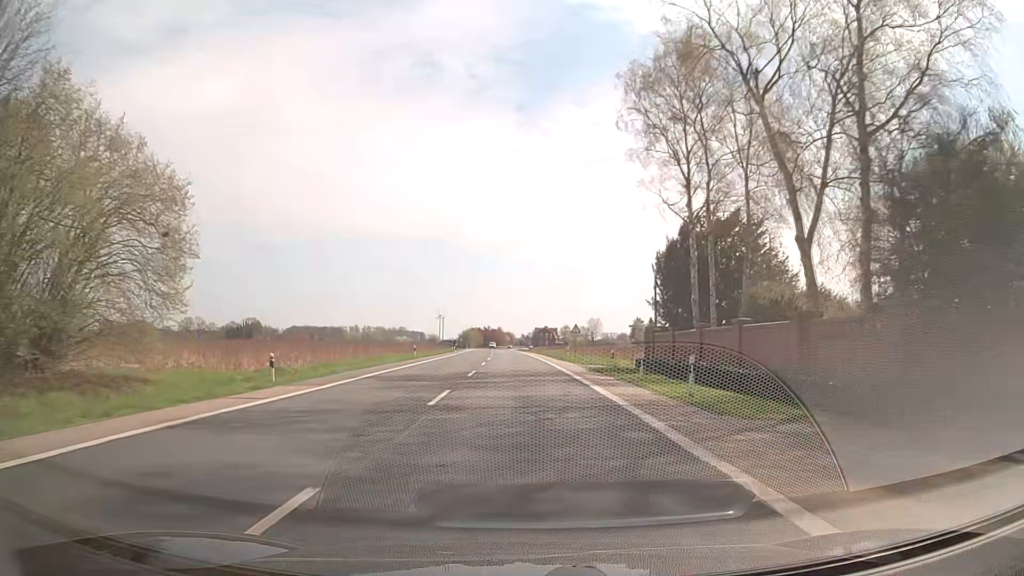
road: secondary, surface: asphalt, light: Day
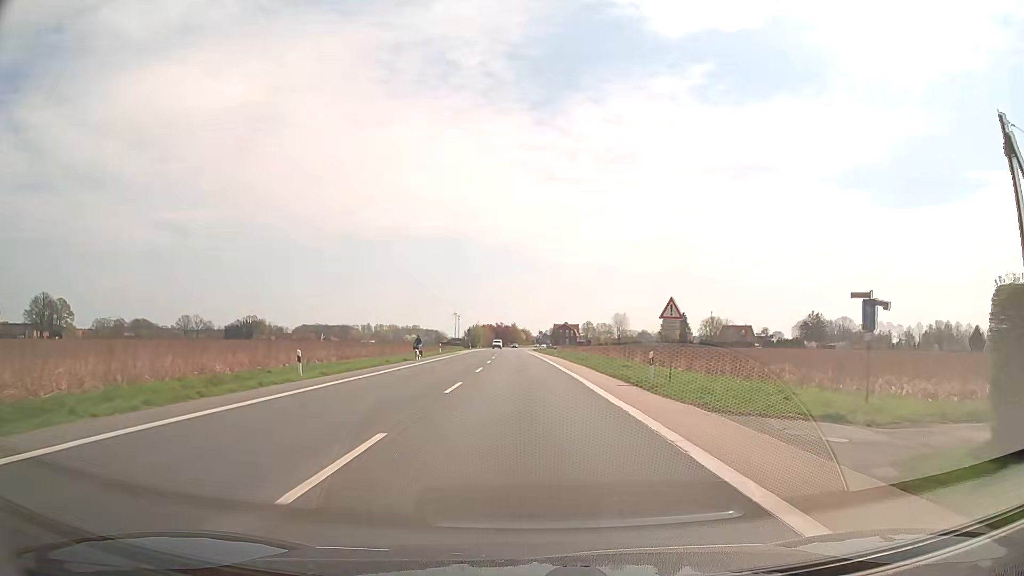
(-0.4, +32.3) m; -1°
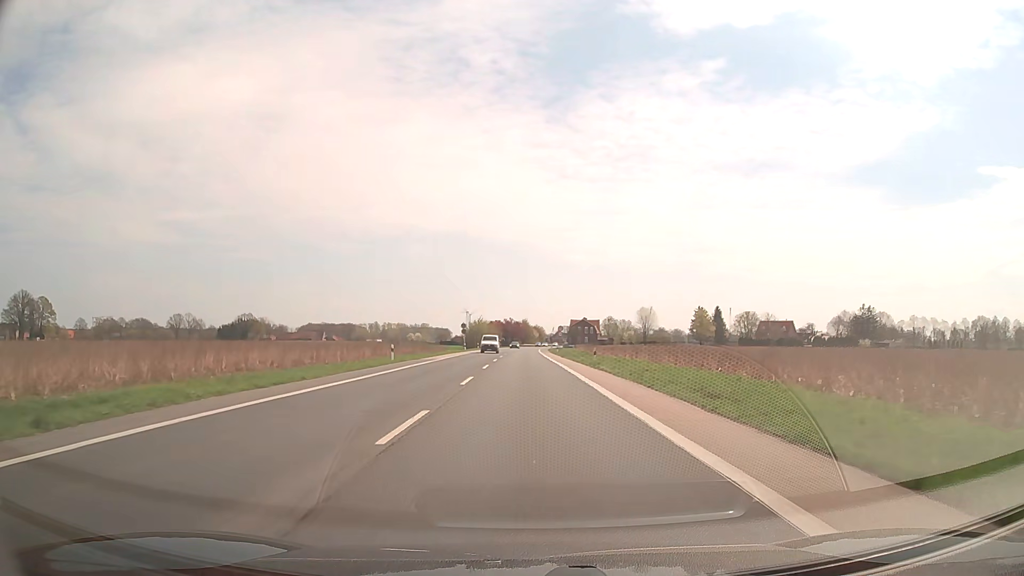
(-0.4, +32.4) m; -1°
(0, +10) (0, +20) (0, +30) (0, +40) (0, +50) (0, +60) (0, +70) (0, +80) (0, +90) (0, +100) m
